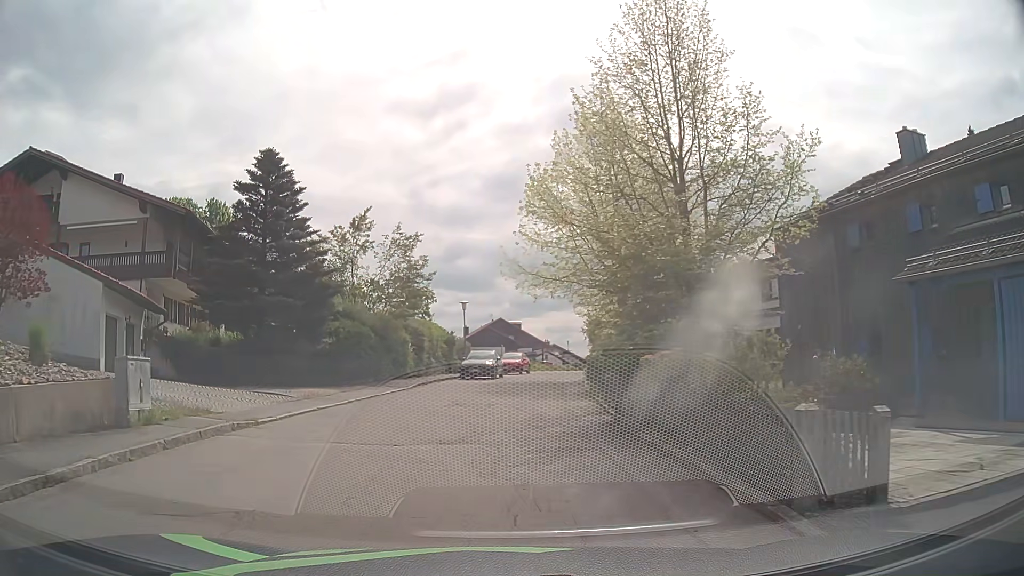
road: residential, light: Day
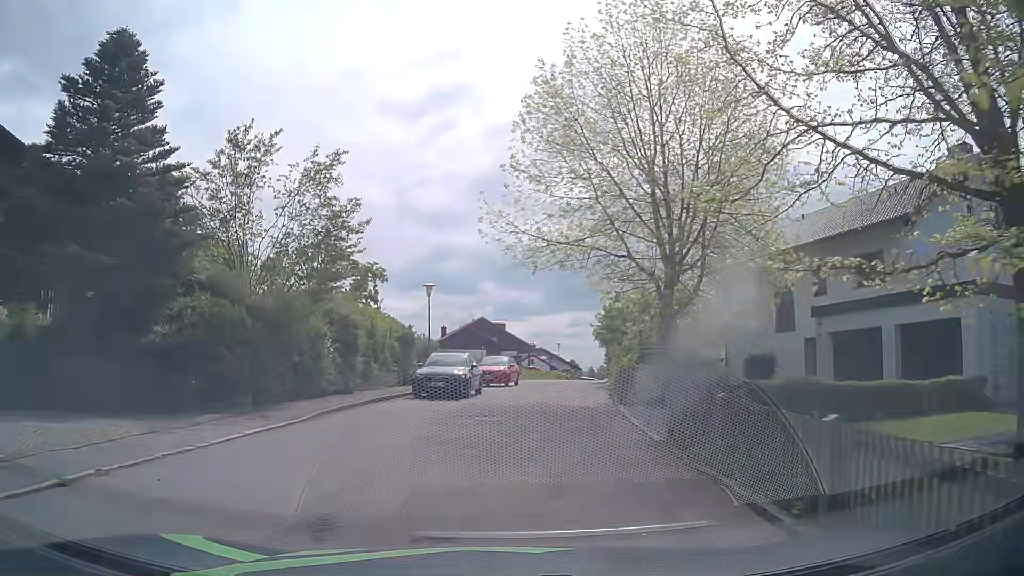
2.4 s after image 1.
(-0.1, +12.5) m; 0°
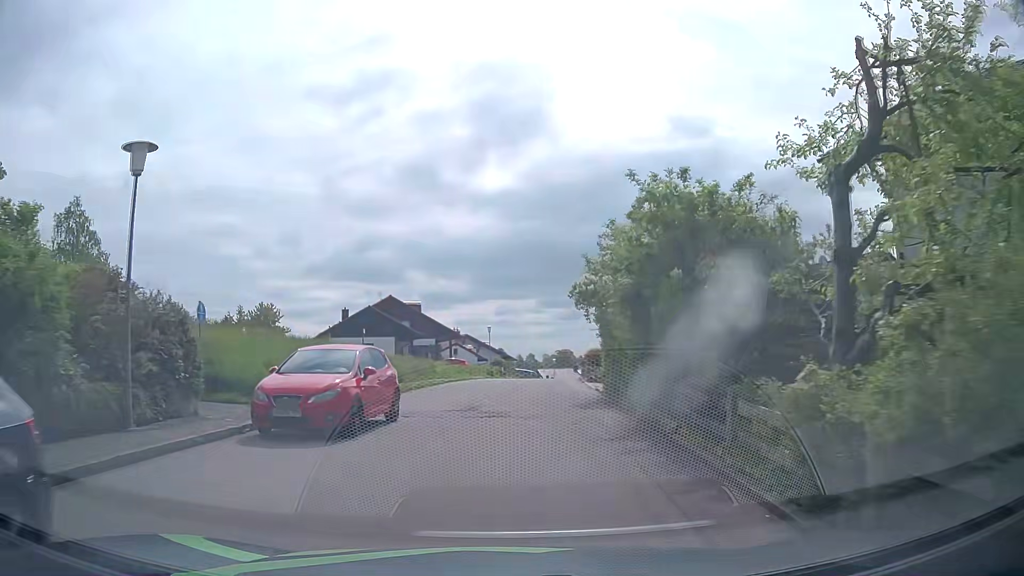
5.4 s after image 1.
(+1.4, +21.1) m; +6°
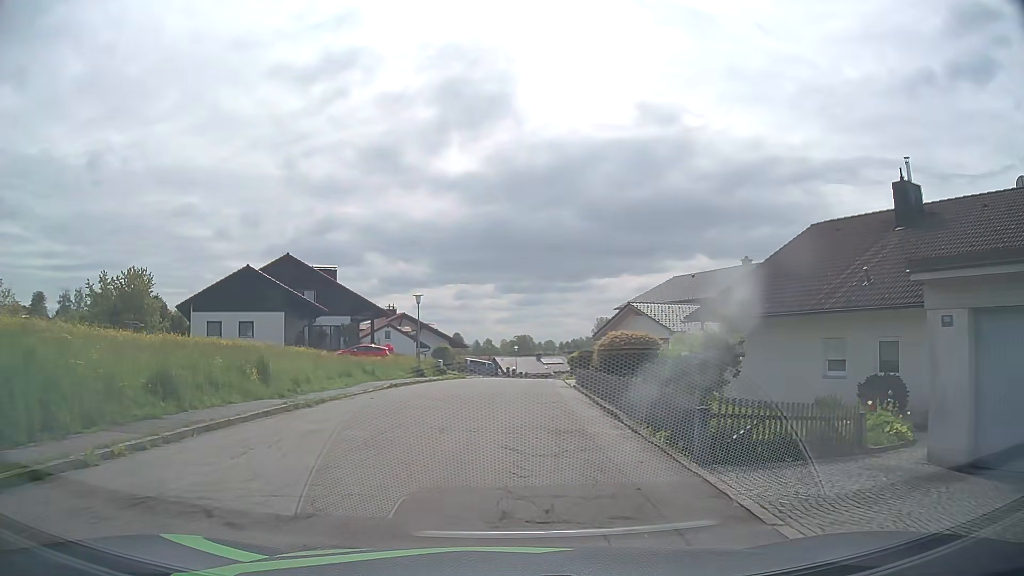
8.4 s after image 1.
(+1.4, +23.0) m; +5°
(0, +10) (0, +20) (+1, +30) (+1, +40) (+2, +50) (+3, +60) (+4, +70) (+5, +80) (+7, +90) (+9, +99) m
